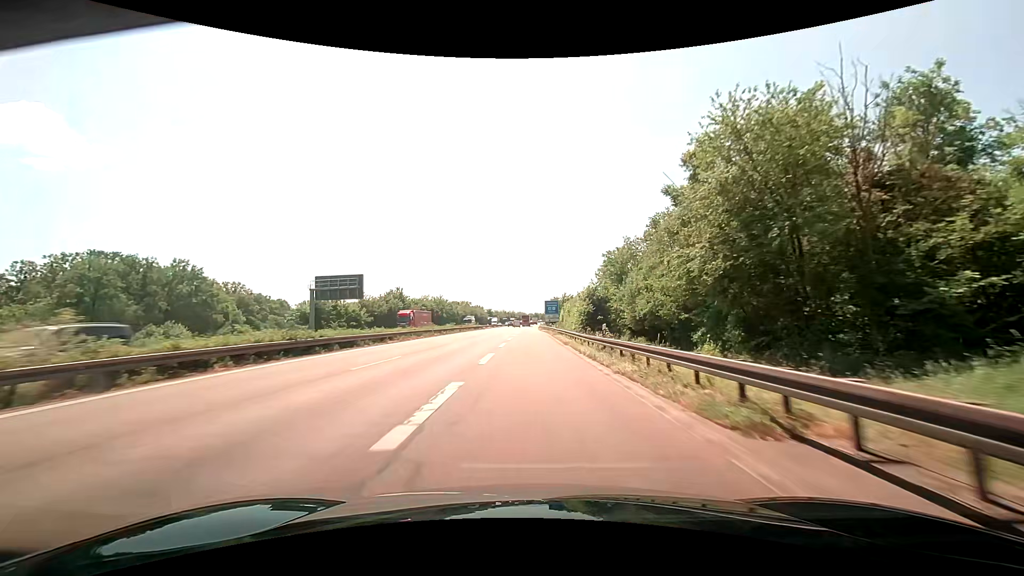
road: motorway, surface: asphalt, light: Day
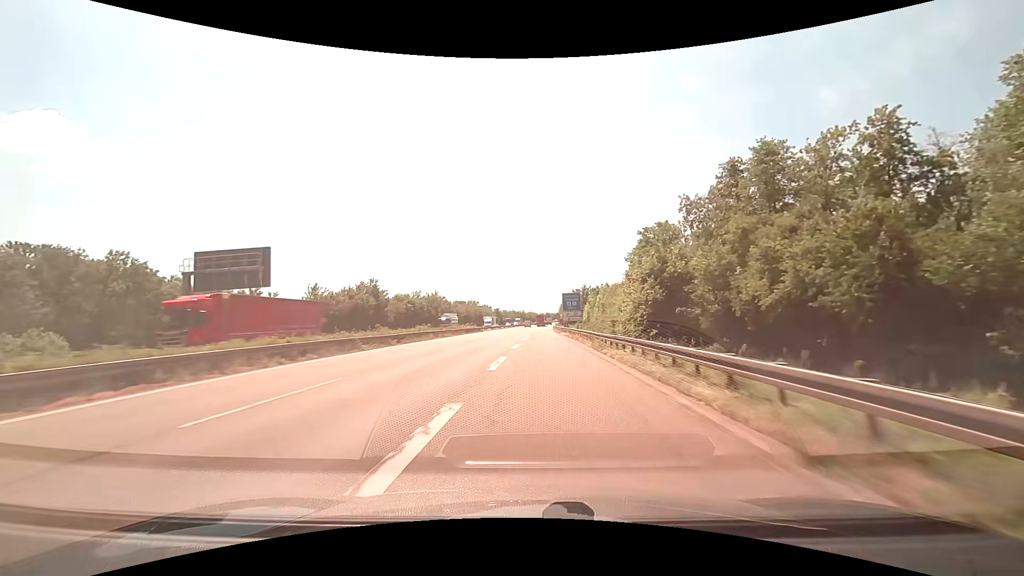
(-0.2, +26.6) m; -1°
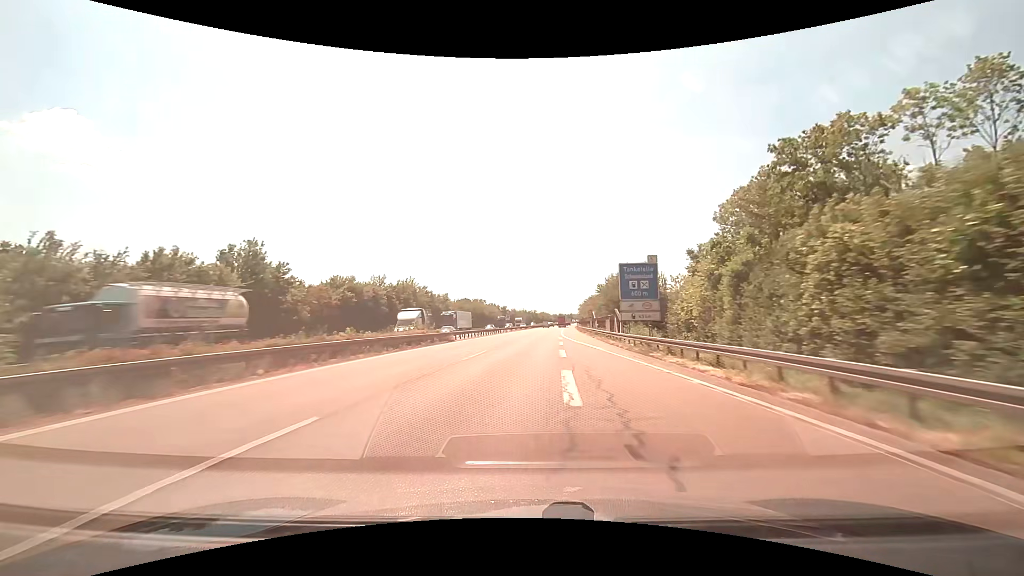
(-0.9, +42.3) m; -2°
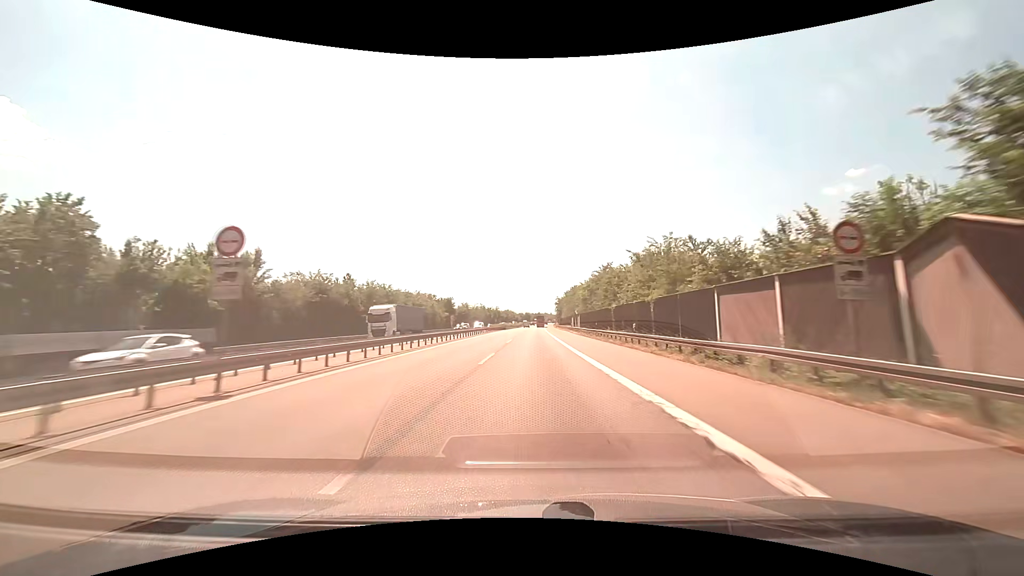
(+2.5, +75.1) m; +4°
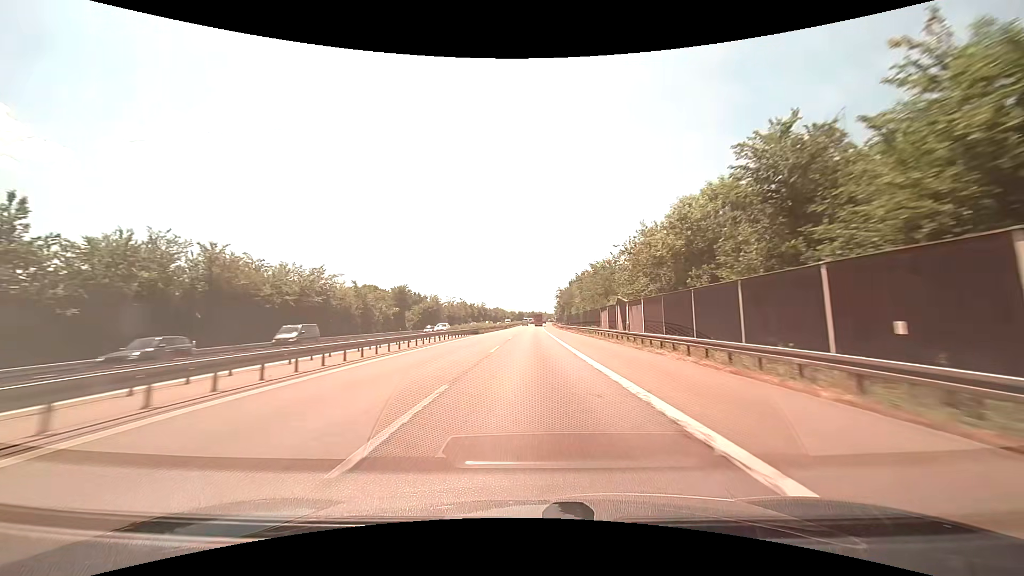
(+0.4, +48.1) m; +1°
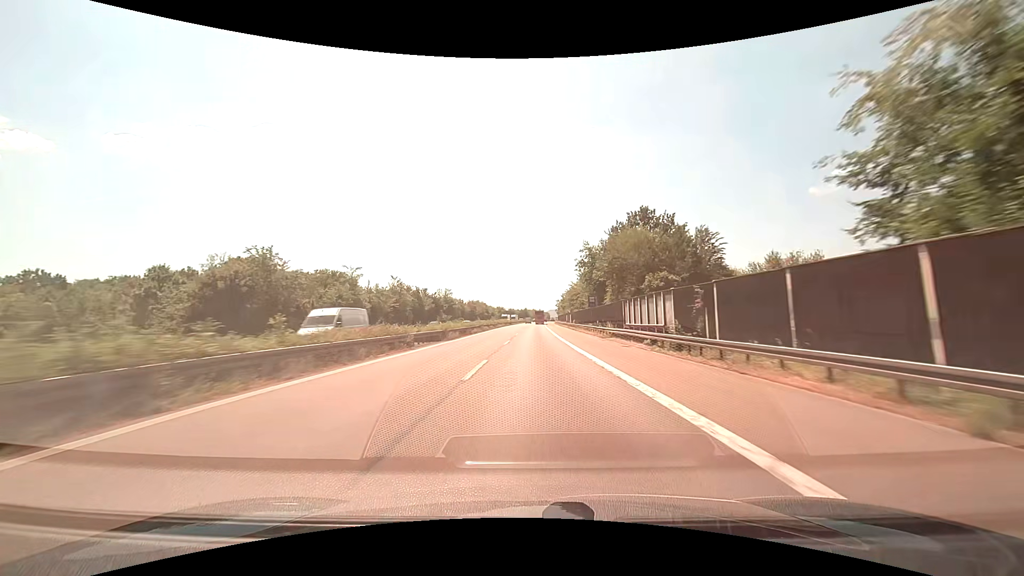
(+0.4, +83.3) m; +1°
(0, +10) (0, +20) (0, +30) (0, +40) (0, +50) (0, +60) (+1, +70) (+1, +80) (+1, +90) (+1, +100) m
